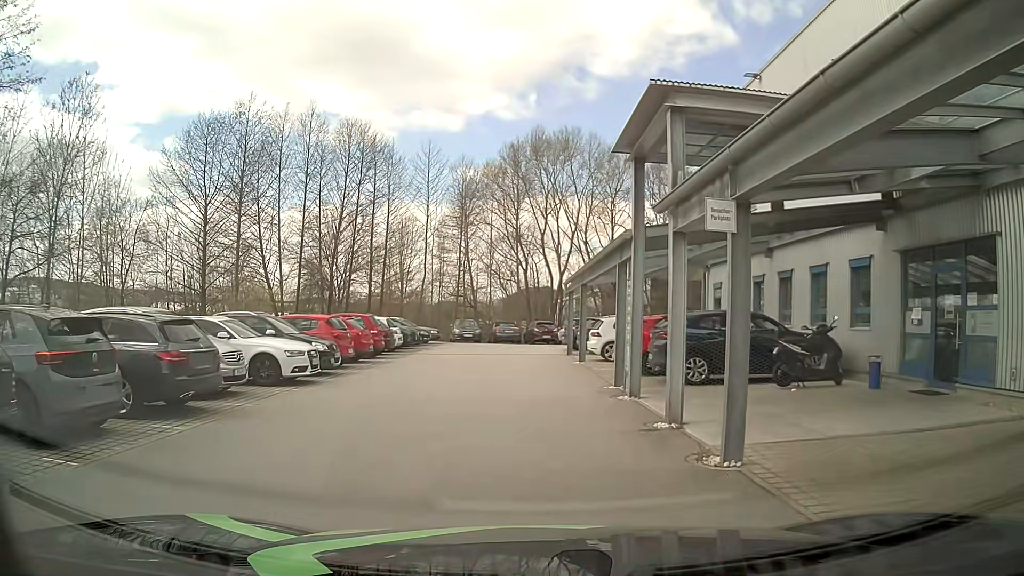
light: Day
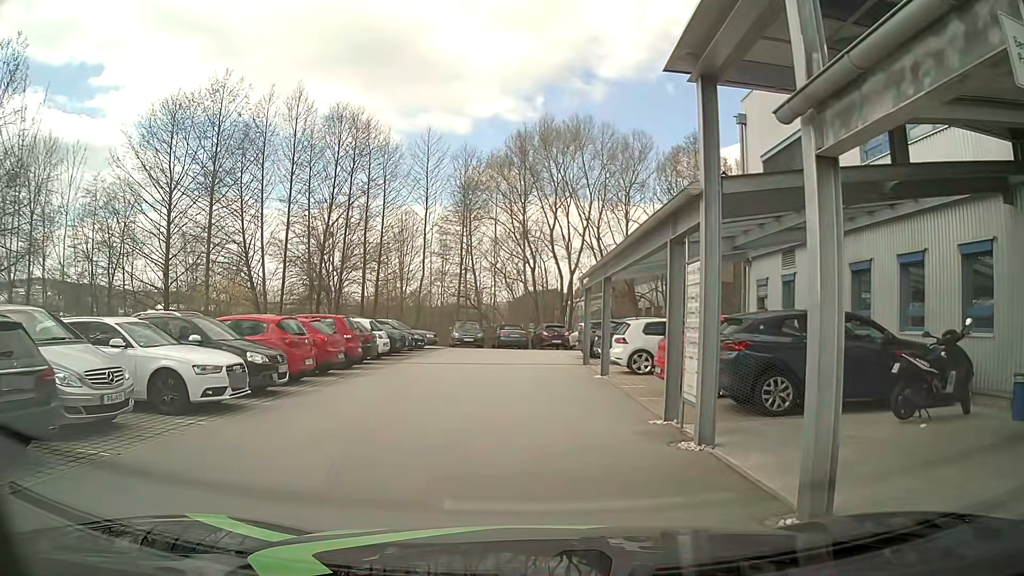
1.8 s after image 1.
(+0.1, +4.3) m; +2°
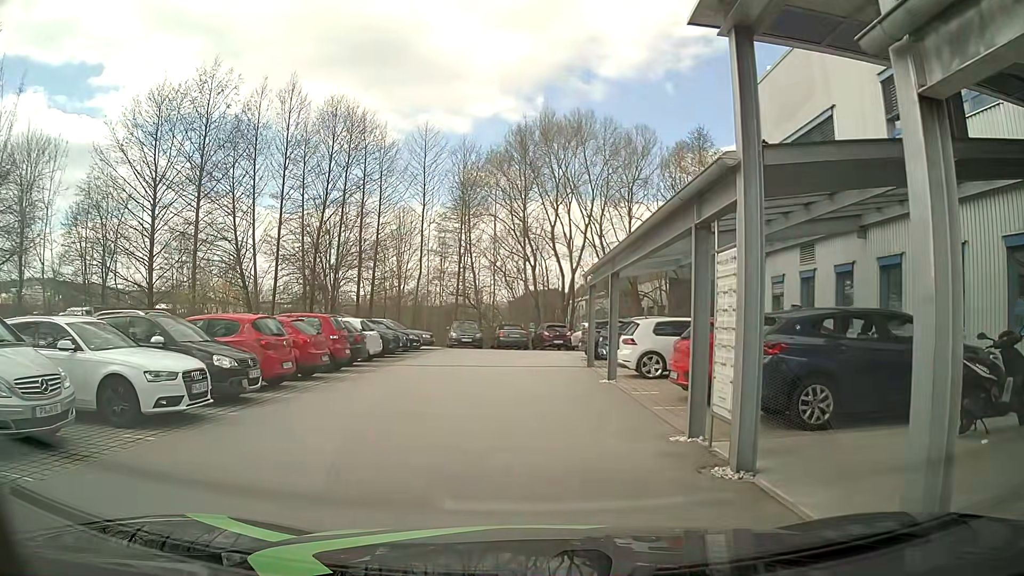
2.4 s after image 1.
(0.0, +1.4) m; -1°
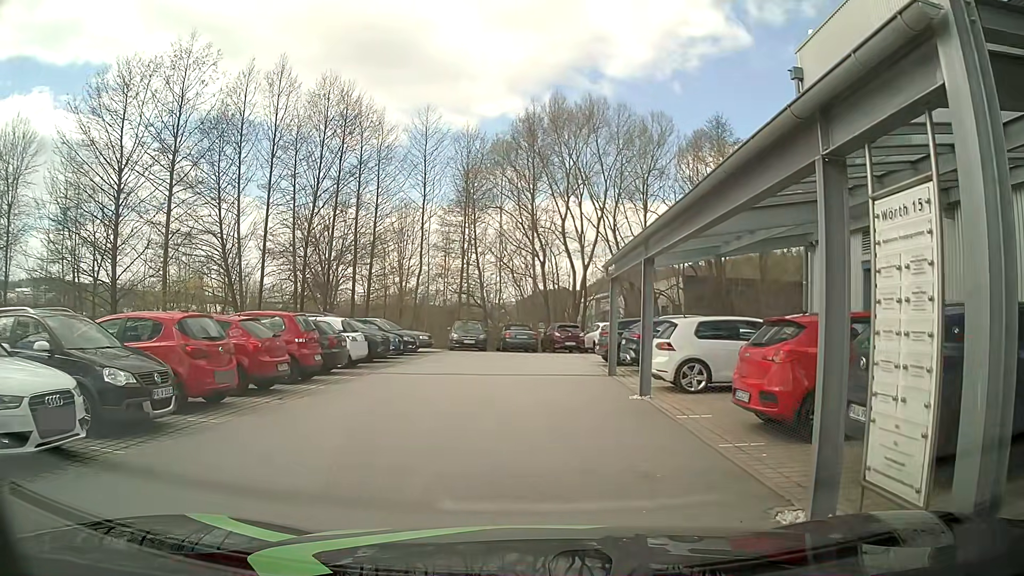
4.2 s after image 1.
(0.0, +3.2) m; +2°
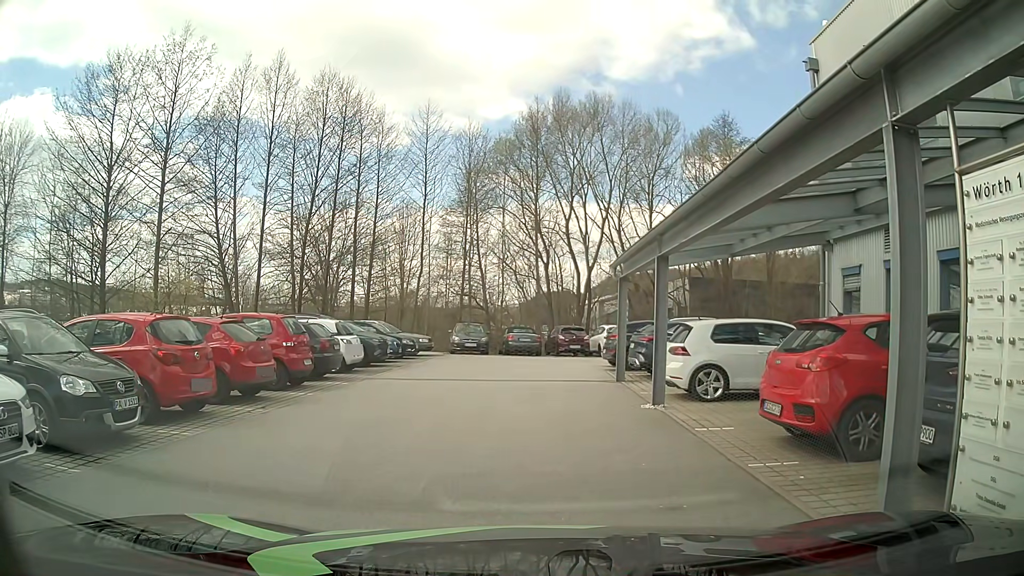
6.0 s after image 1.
(0.0, +0.9) m; 0°
